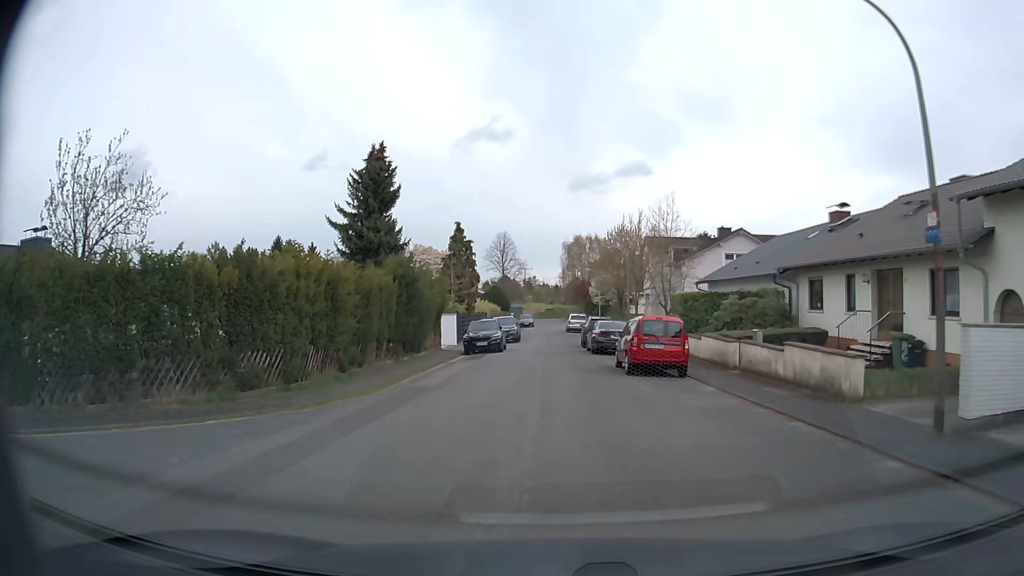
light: Day
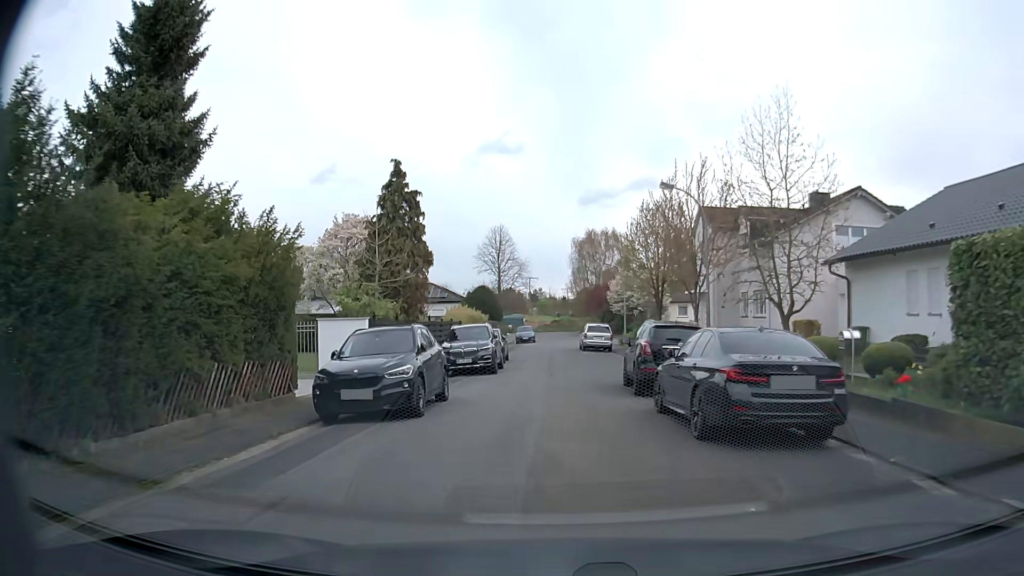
(+0.1, +20.7) m; 0°
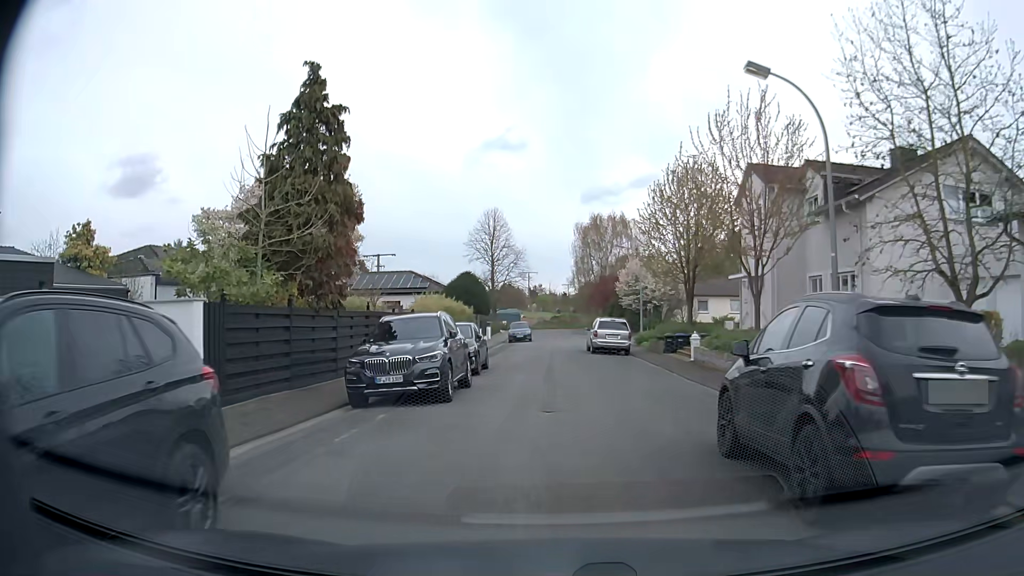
(0.0, +10.1) m; 0°
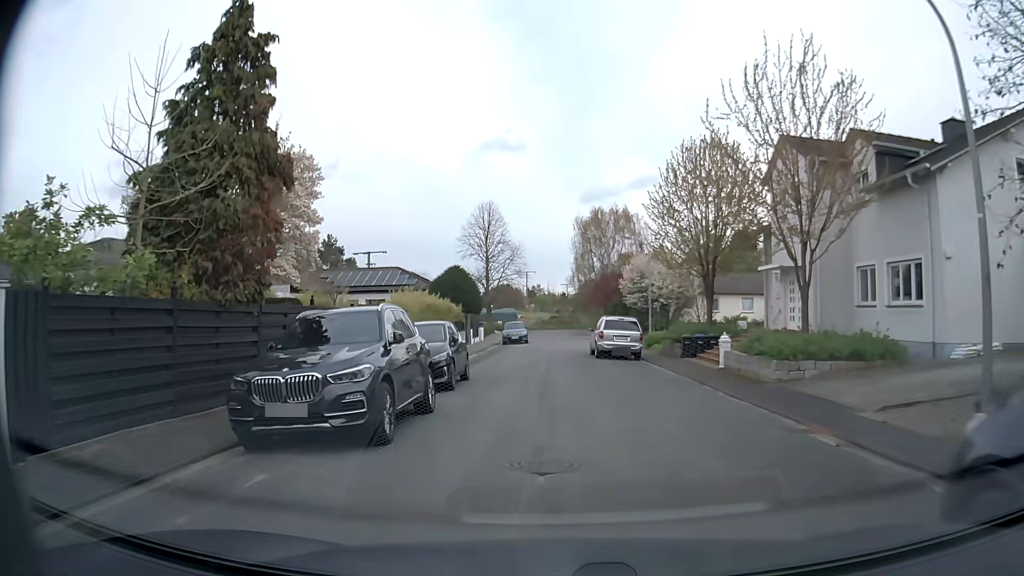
(0.0, +4.7) m; 0°
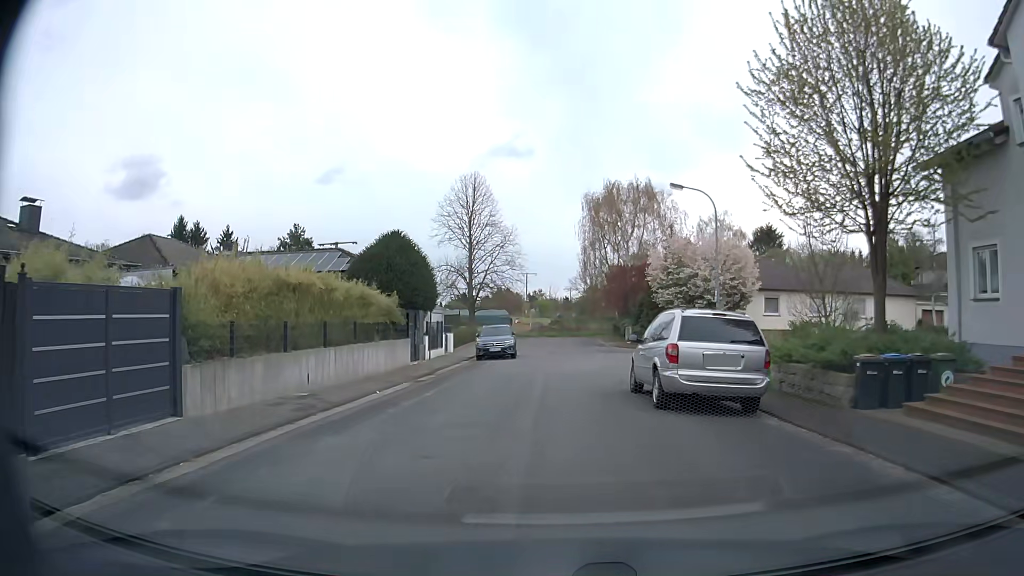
(0.0, +16.4) m; 0°
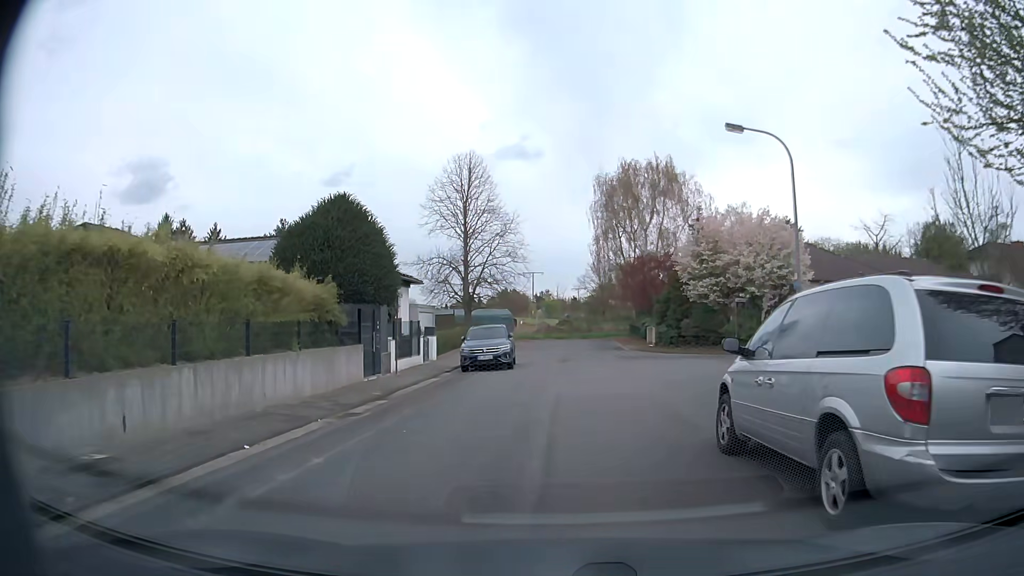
(-0.1, +7.4) m; +1°
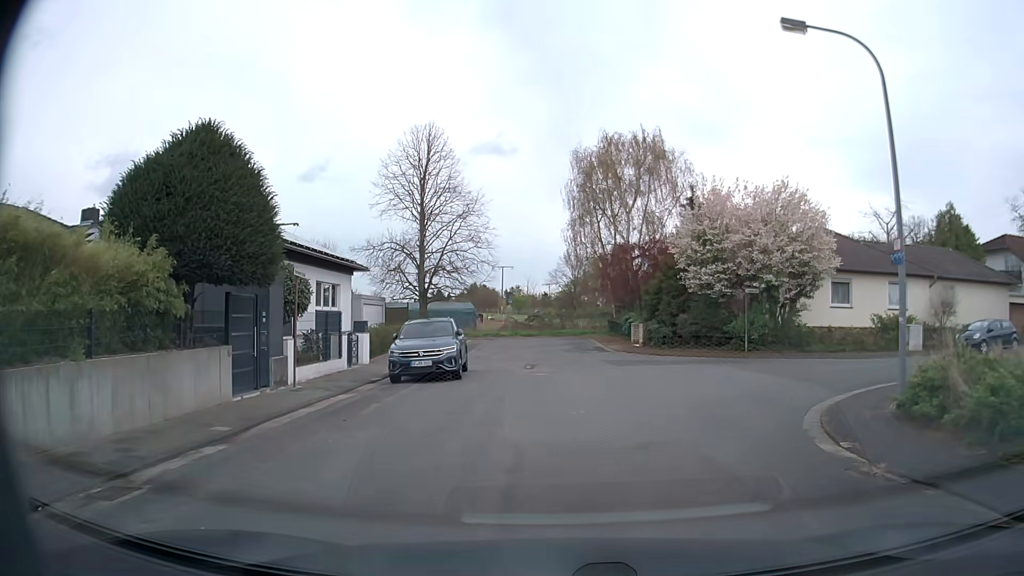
(-0.1, +6.4) m; 0°
